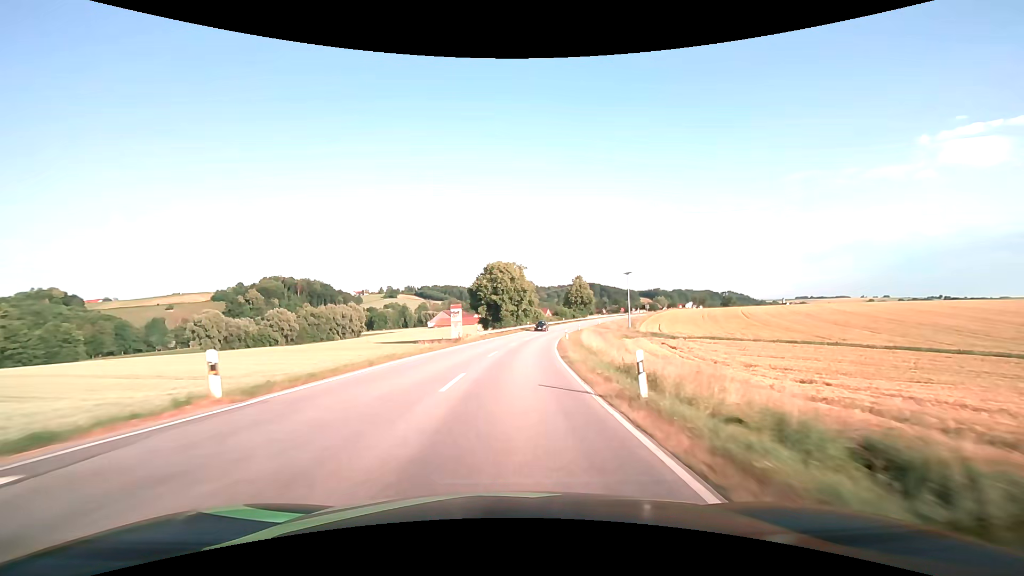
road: secondary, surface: asphalt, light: Day
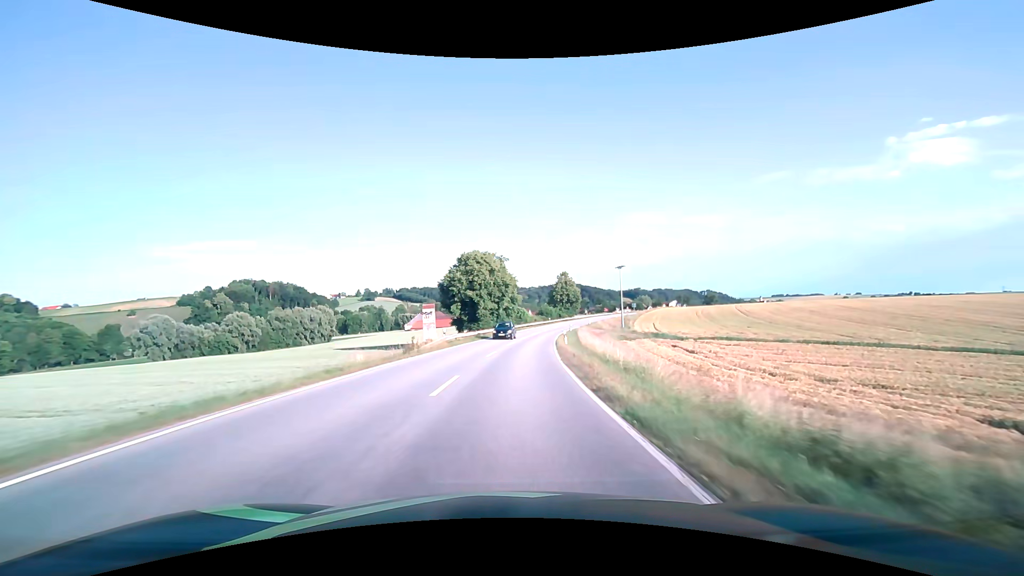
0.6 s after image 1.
(+0.2, +12.5) m; +2°
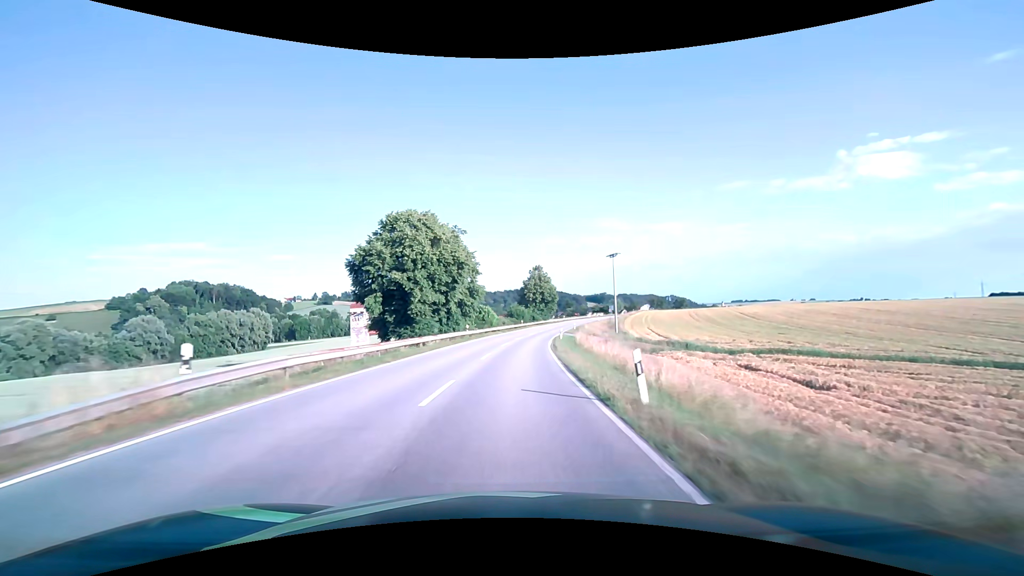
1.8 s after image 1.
(+0.9, +25.0) m; +4°
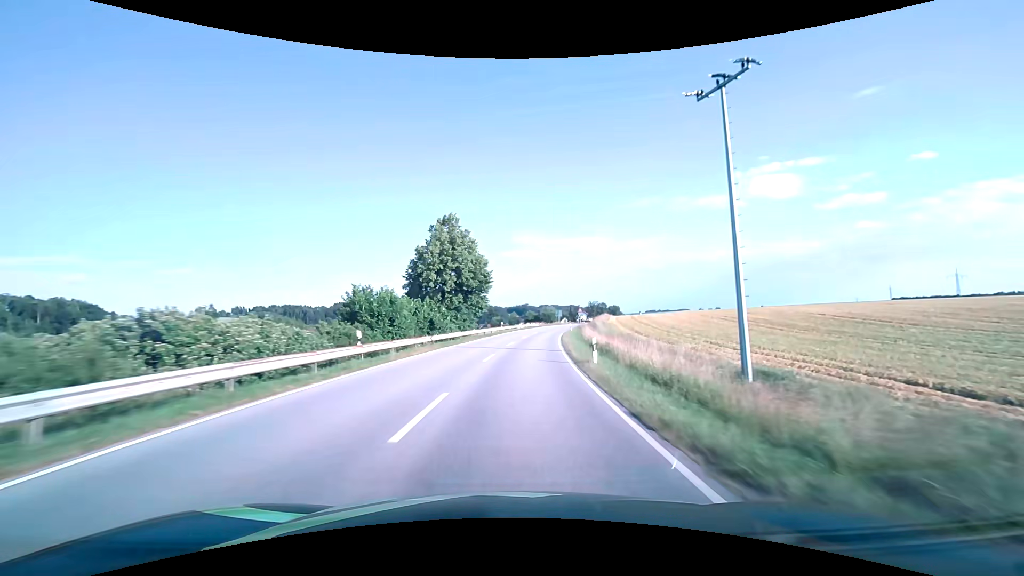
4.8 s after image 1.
(+4.9, +62.1) m; +9°
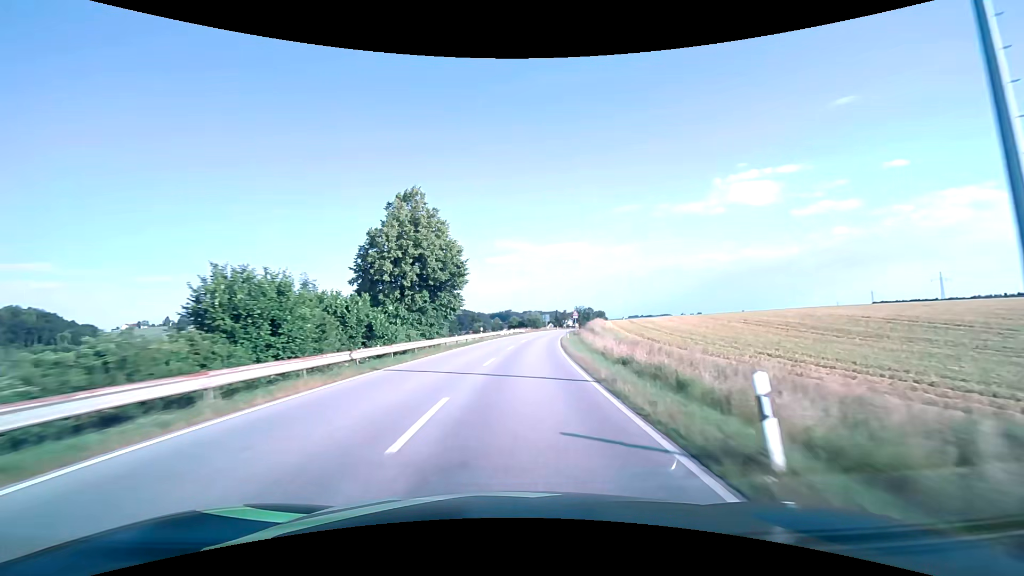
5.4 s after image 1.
(+0.2, +12.4) m; +2°
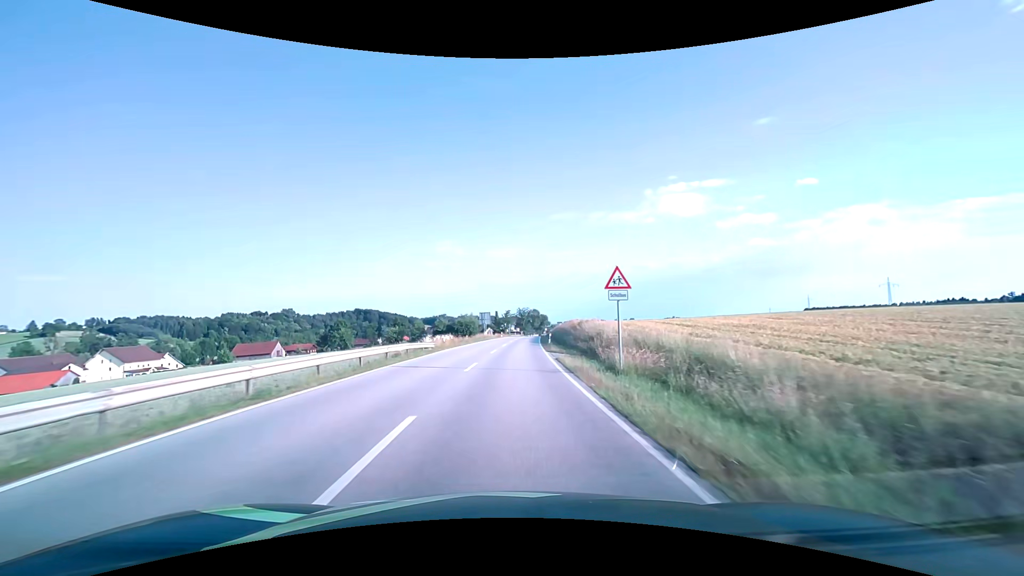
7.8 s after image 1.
(+3.3, +49.4) m; +8°
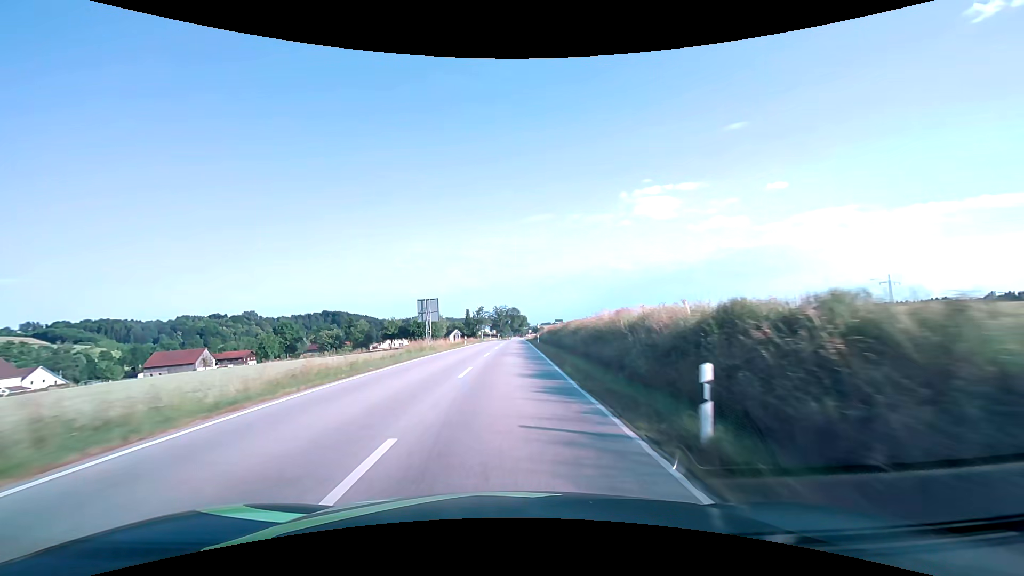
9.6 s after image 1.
(+0.8, +37.3) m; +2°
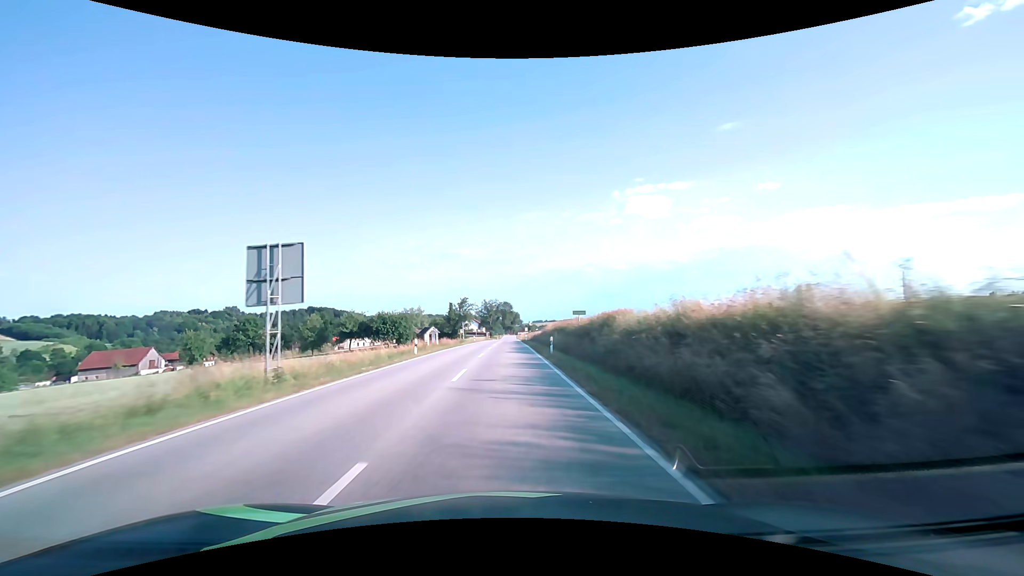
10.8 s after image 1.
(+0.2, +25.0) m; +1°
(0, +10) (0, +20) (0, +30) (0, +40) (0, +50) (0, +60) (0, +70) (0, +80) (0, +90) (0, +100) m
